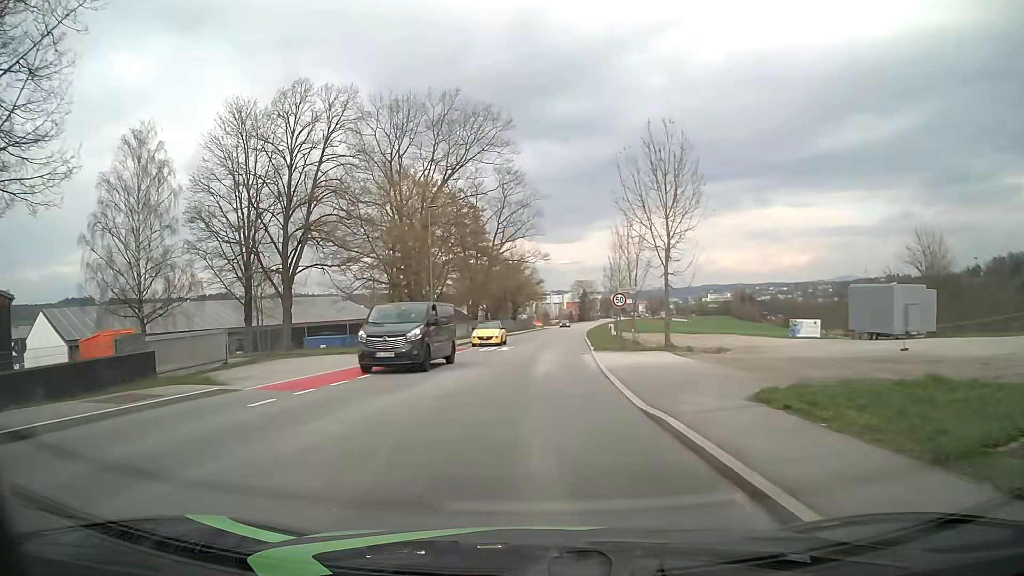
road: tertiary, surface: asphalt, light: Day
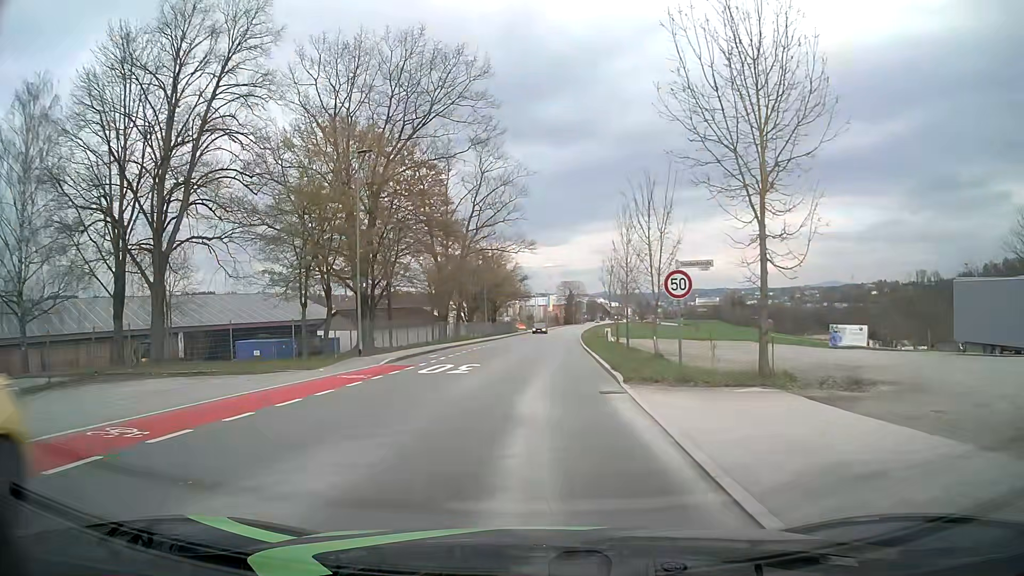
(+0.2, +13.4) m; +1°
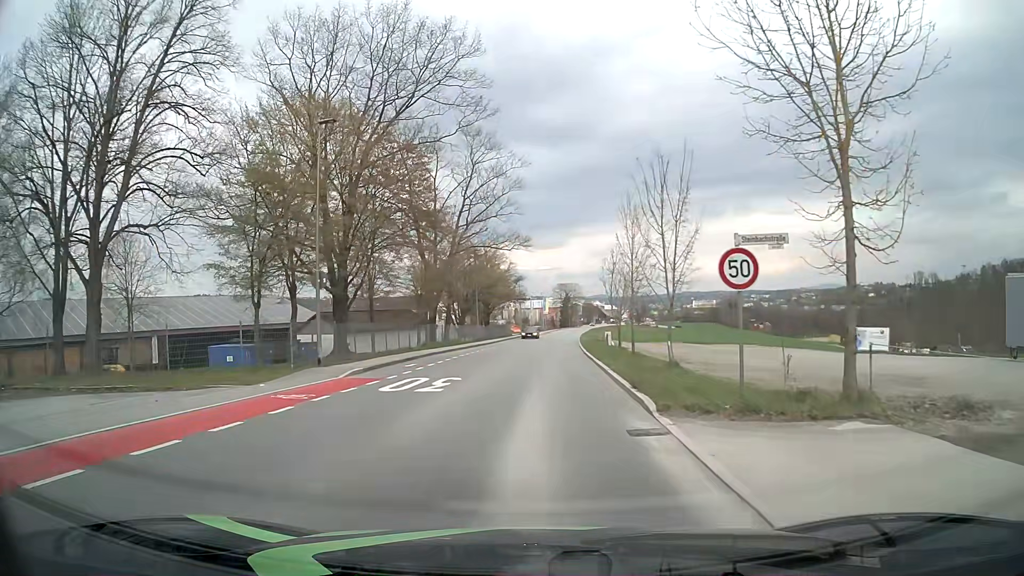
(0.0, +4.5) m; +1°
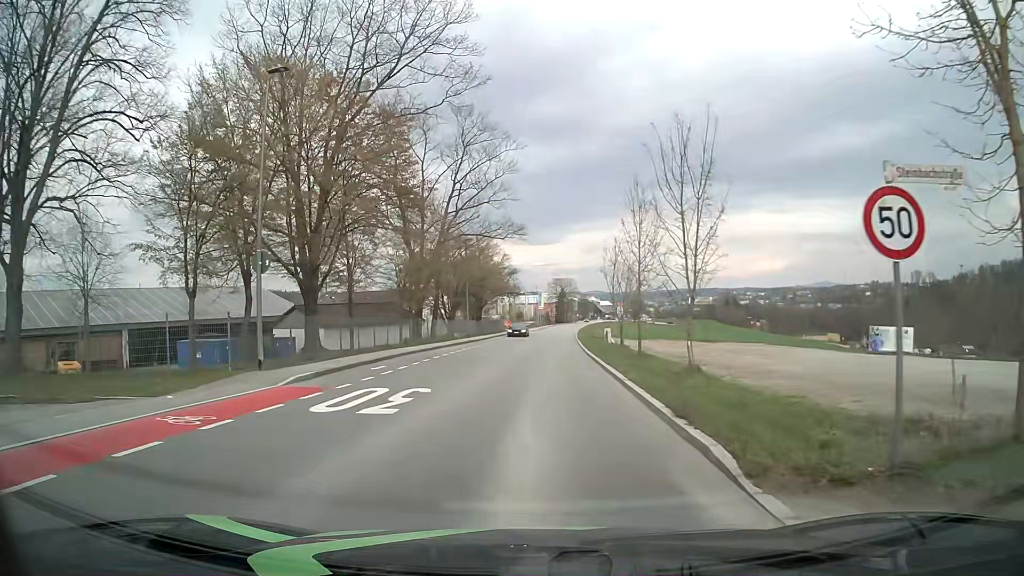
(0.0, +4.4) m; +1°
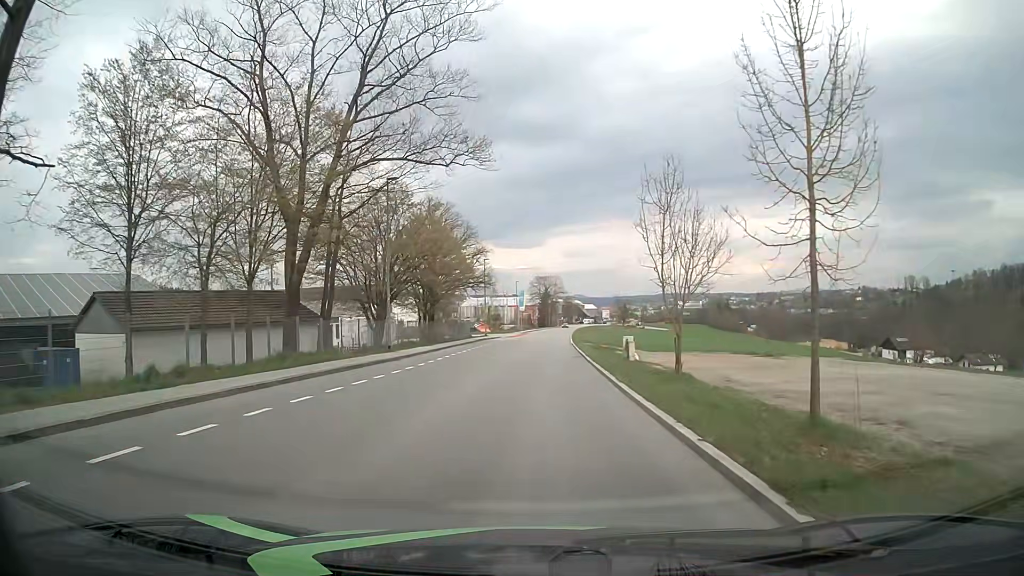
(+0.2, +24.8) m; +1°
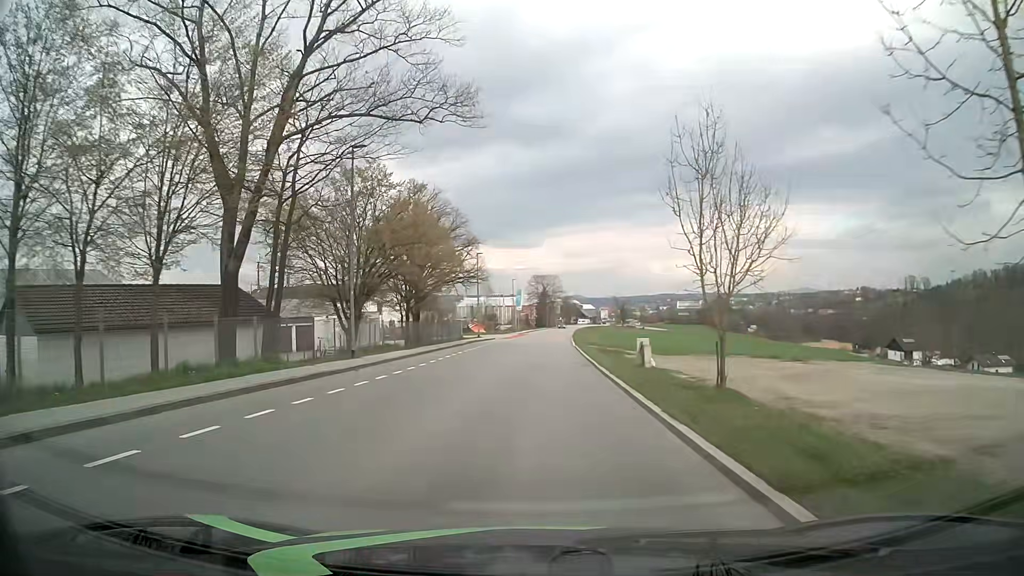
(0.0, +6.1) m; 0°
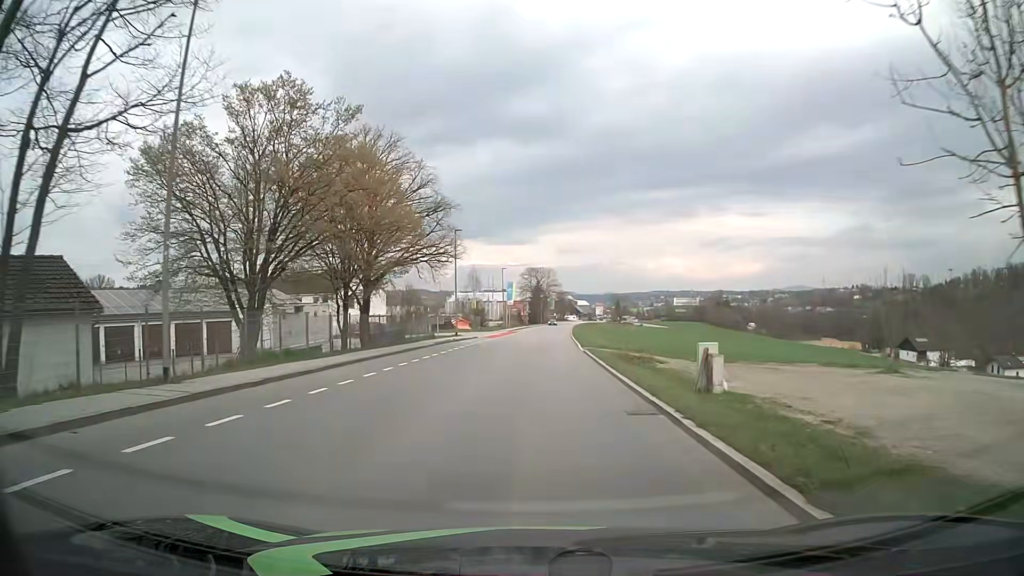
(+0.1, +13.5) m; +1°
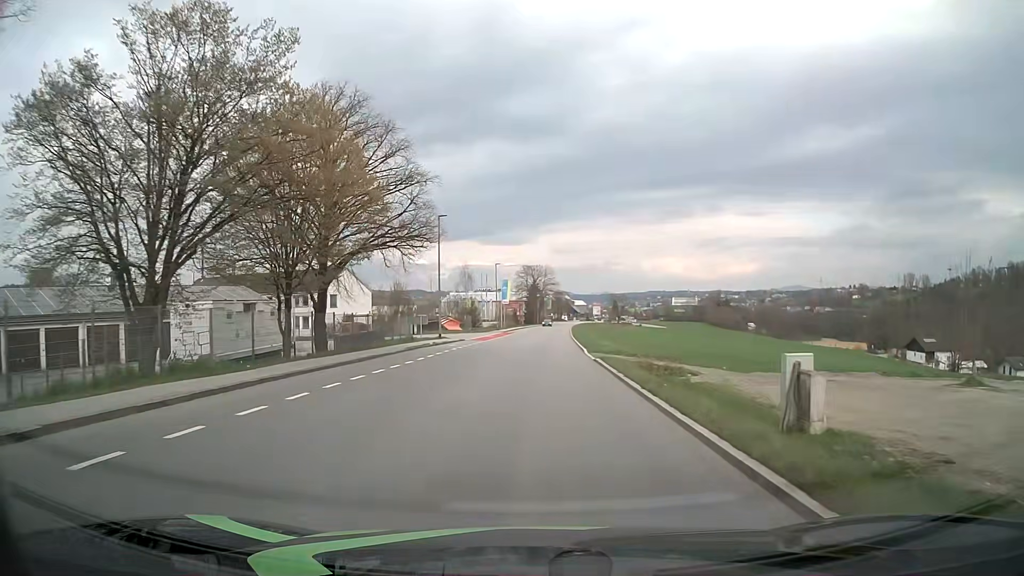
(0.0, +7.2) m; 0°
(0, +10) (0, +20) (0, +30) (+1, +40) (+1, +50) (+2, +60) (+2, +70) (+3, +80) (+3, +90) (+4, +100) m
